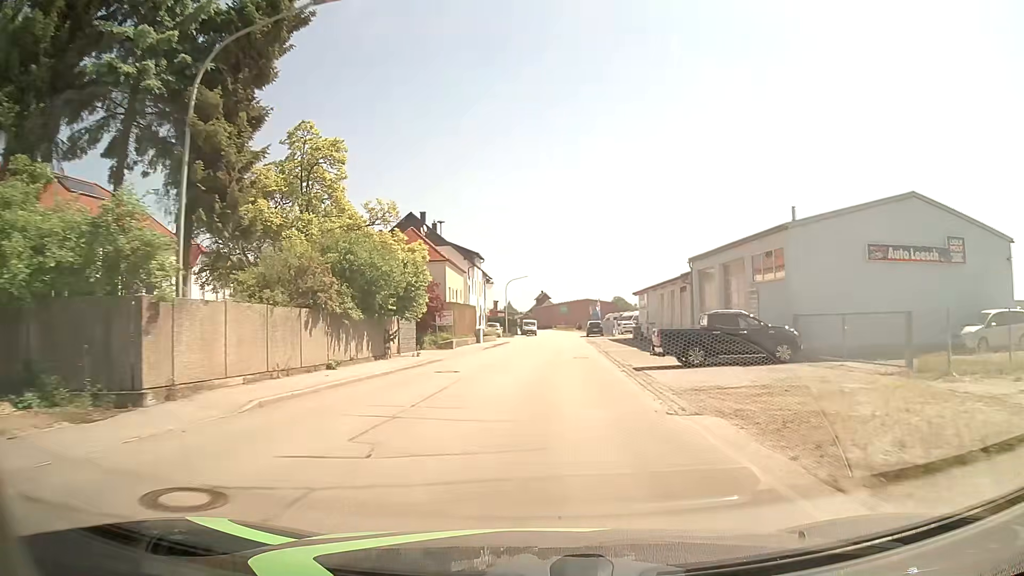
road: secondary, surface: asphalt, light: Day
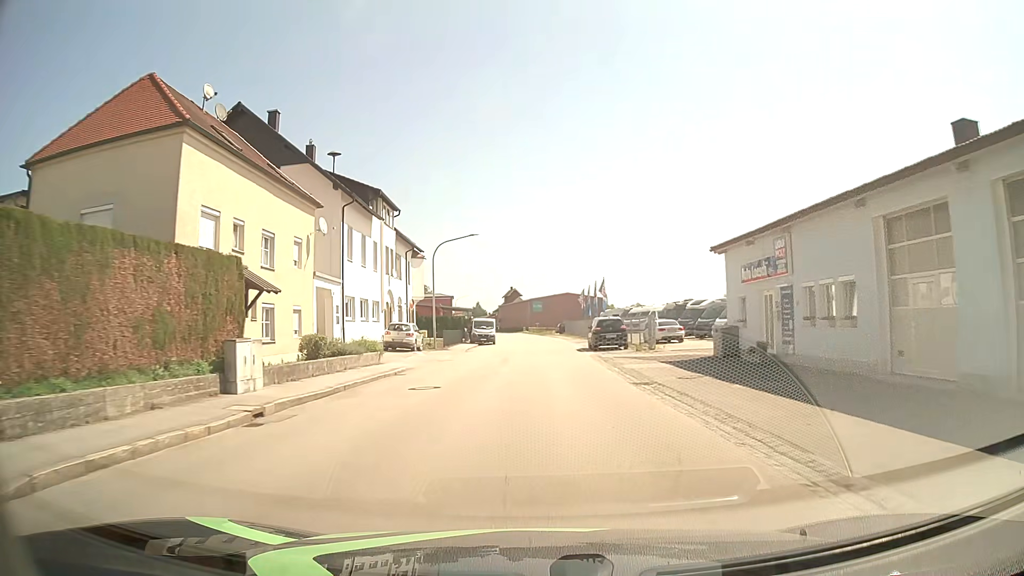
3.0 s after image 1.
(+1.2, +37.9) m; +2°
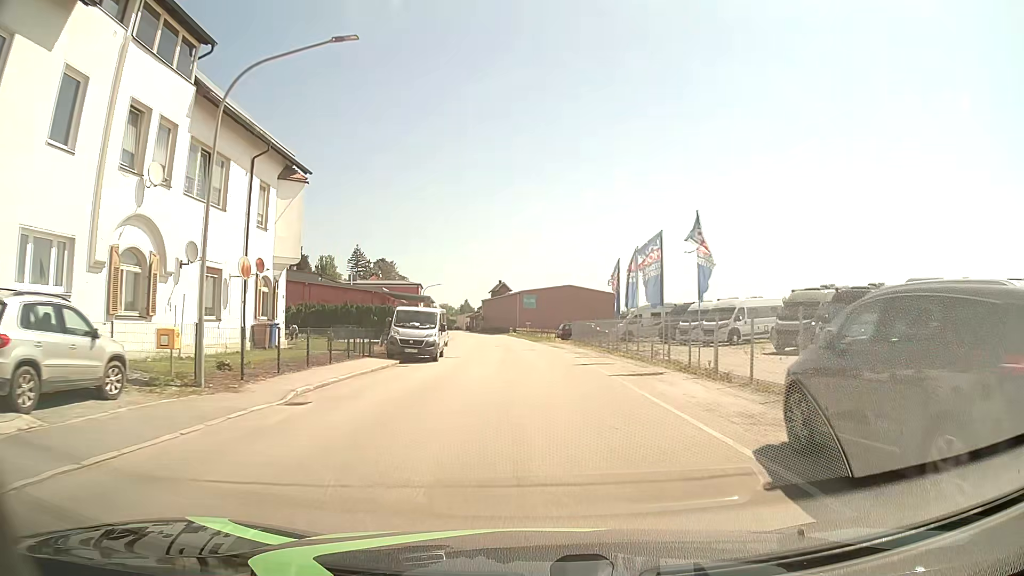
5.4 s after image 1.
(+0.1, +30.3) m; 0°
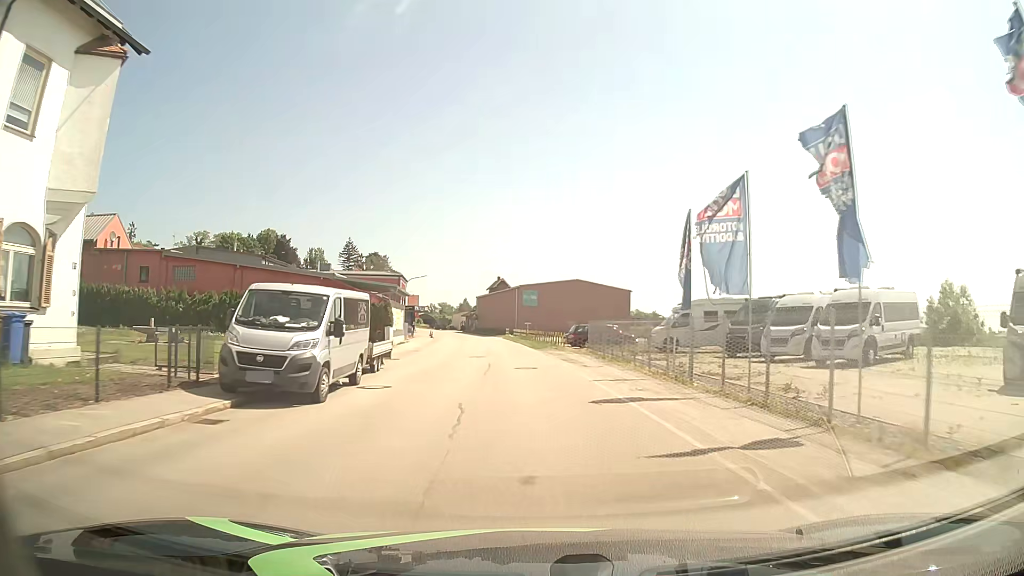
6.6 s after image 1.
(+0.1, +15.1) m; 0°
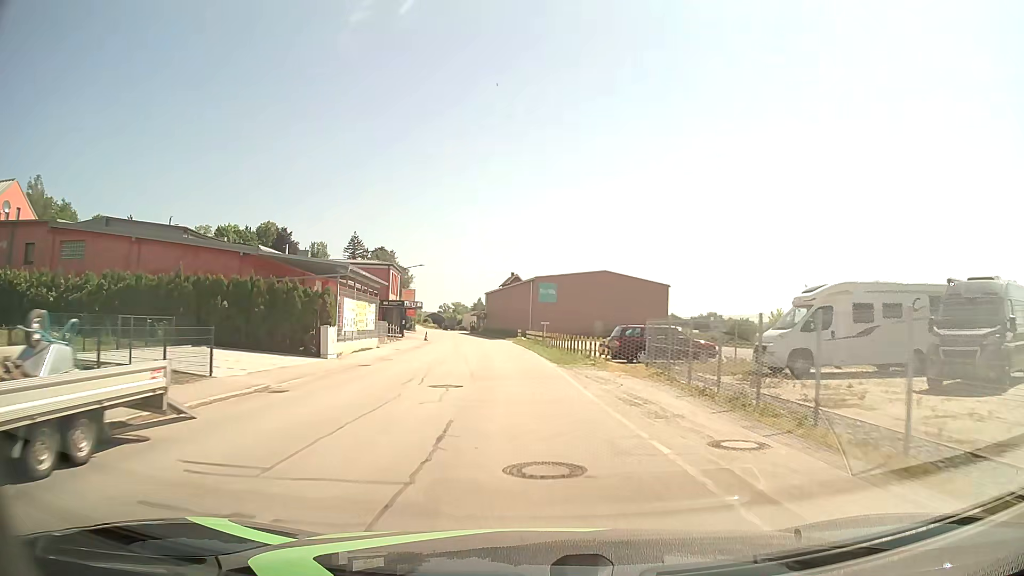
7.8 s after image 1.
(-0.1, +15.1) m; -1°
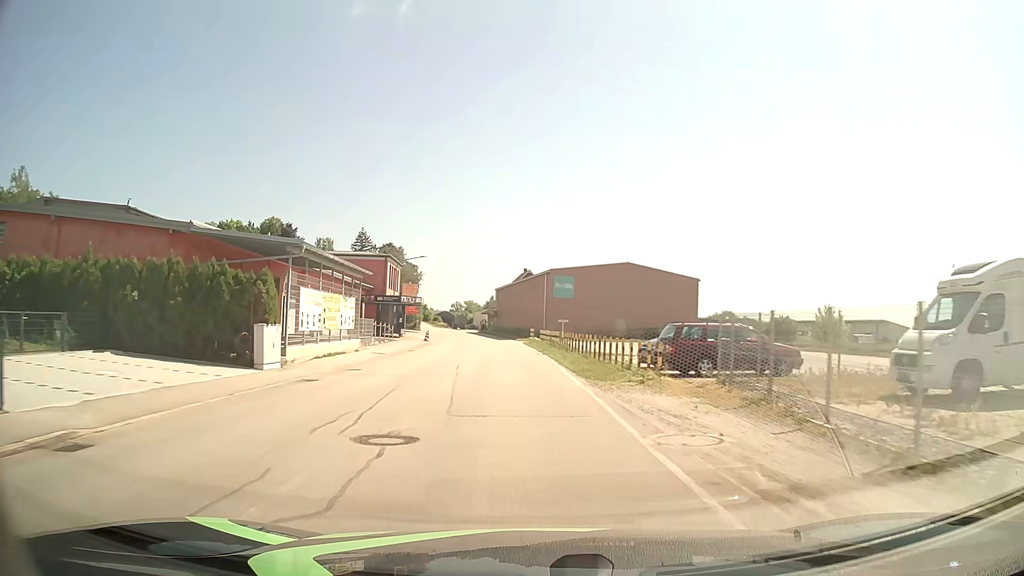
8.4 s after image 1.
(-0.1, +7.6) m; -1°
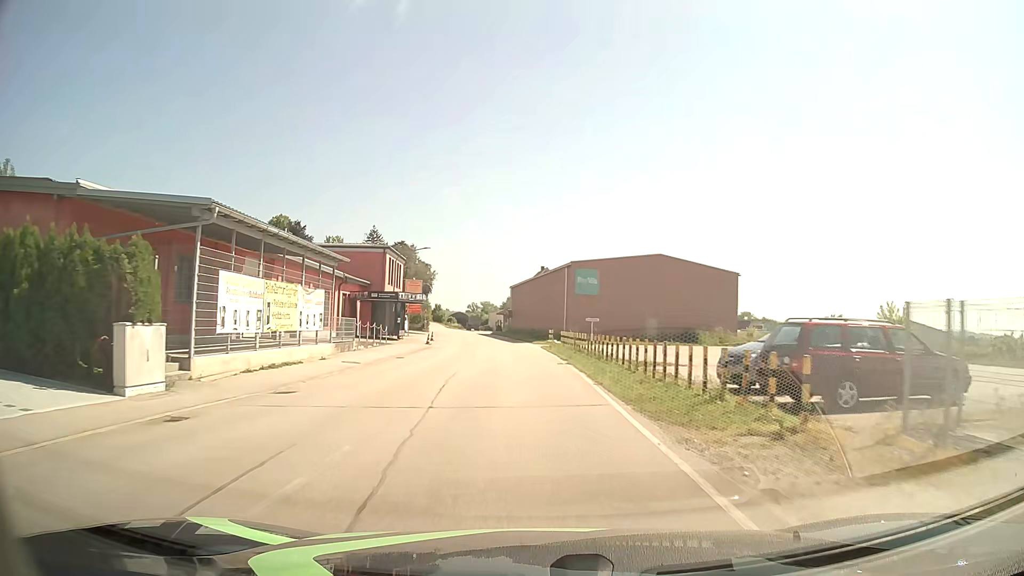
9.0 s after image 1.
(-0.1, +7.7) m; -2°
